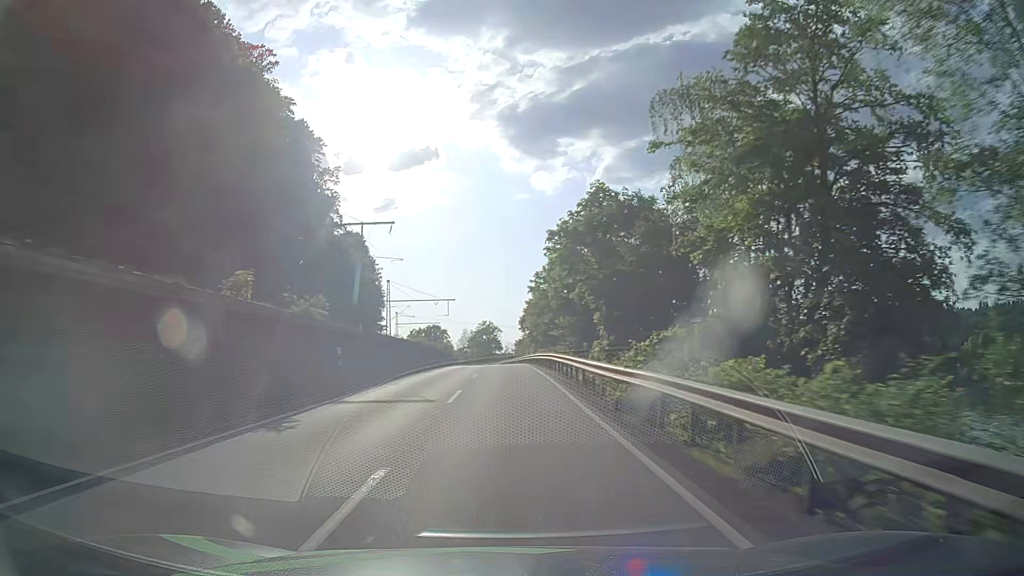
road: primary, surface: asphalt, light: Day
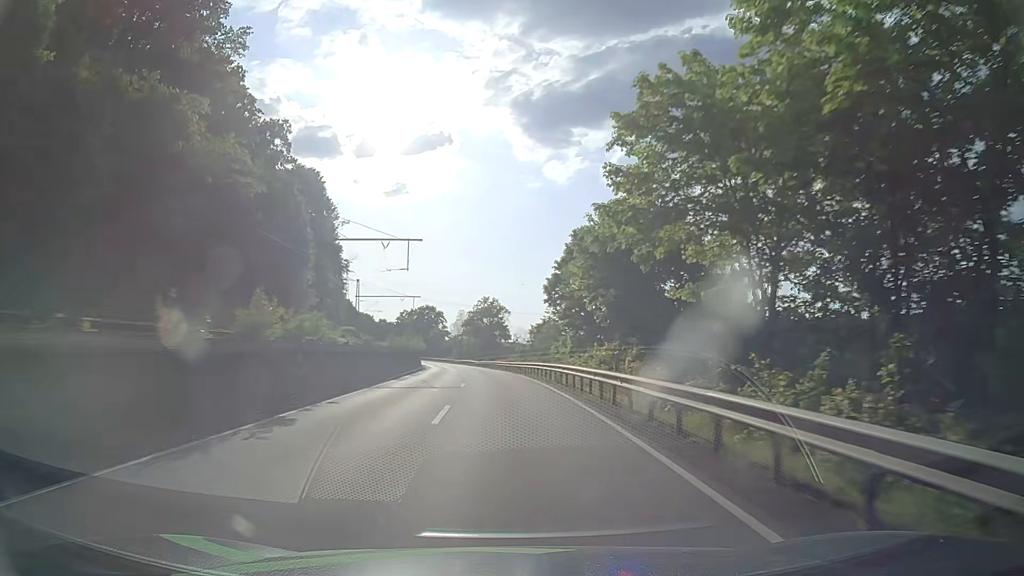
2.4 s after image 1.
(-0.1, +50.8) m; 0°
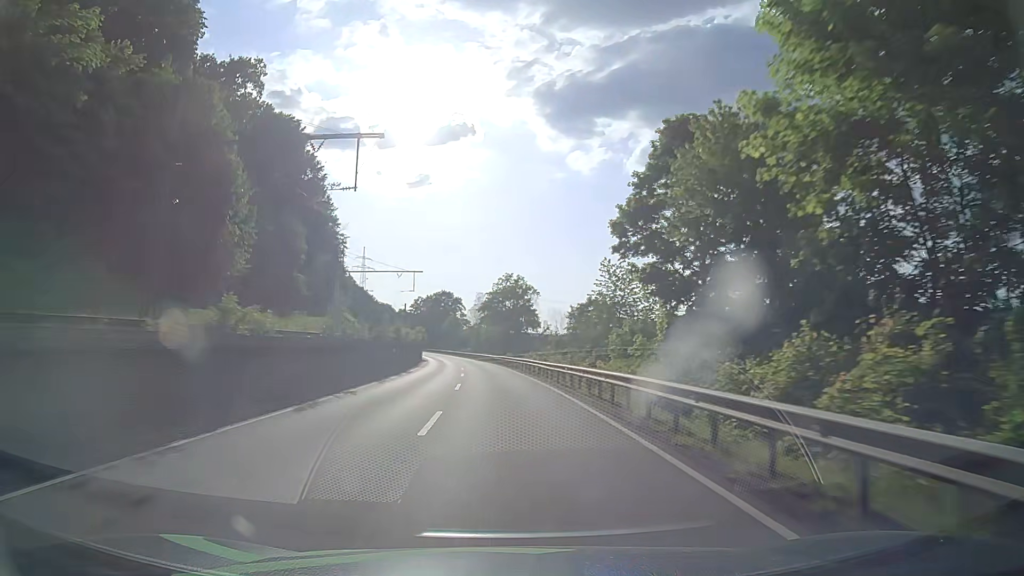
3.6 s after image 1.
(-0.6, +25.7) m; -2°
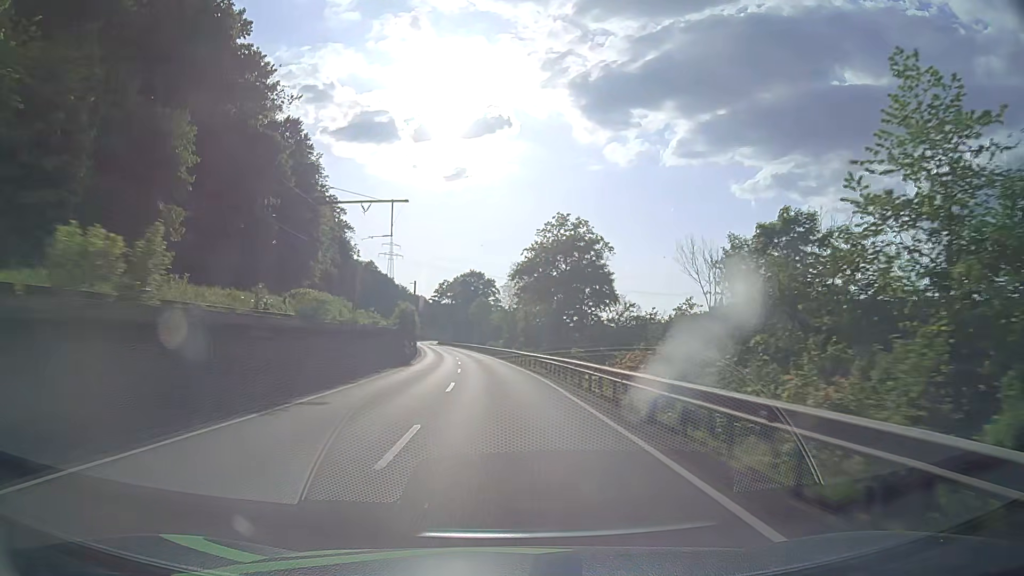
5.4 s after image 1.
(-1.3, +38.9) m; -3°
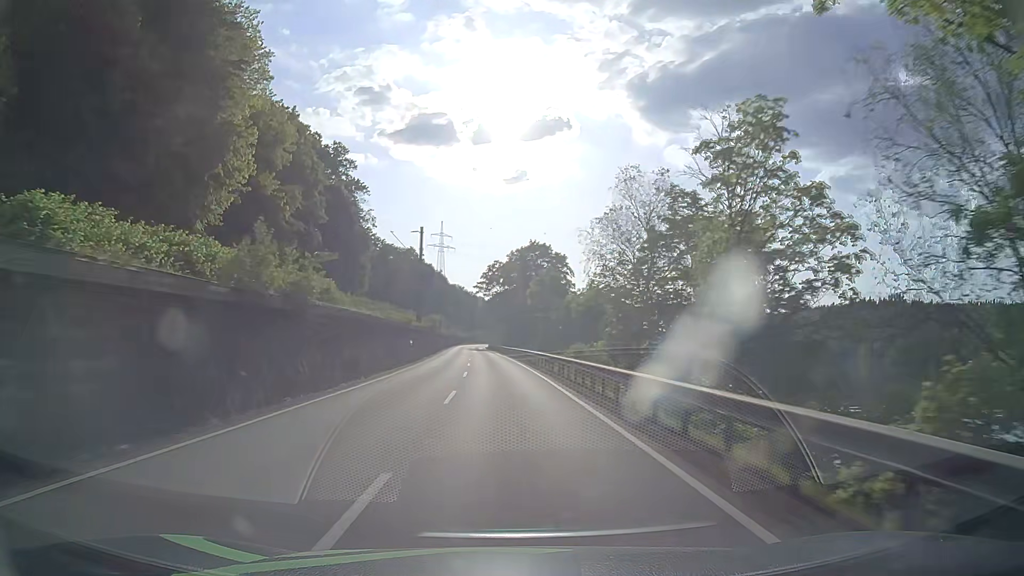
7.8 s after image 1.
(-2.5, +51.9) m; -5°
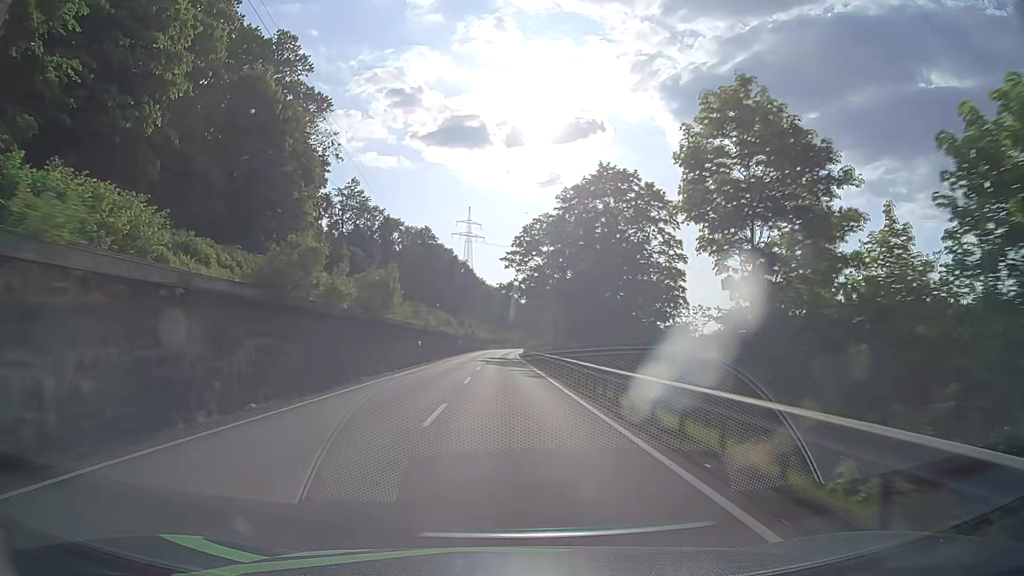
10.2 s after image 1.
(-1.6, +51.6) m; -3°
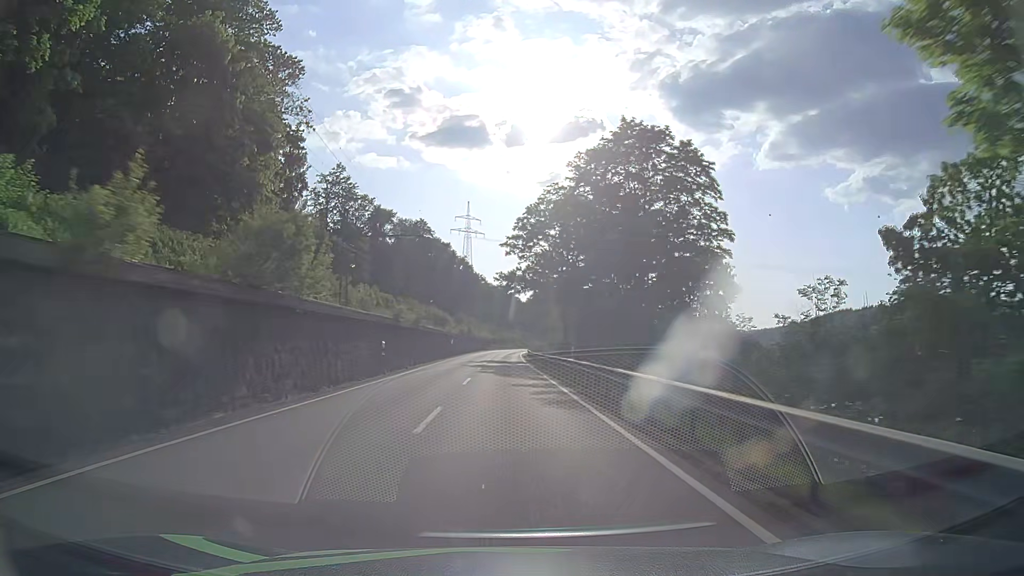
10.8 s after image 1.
(-0.1, +12.9) m; 0°
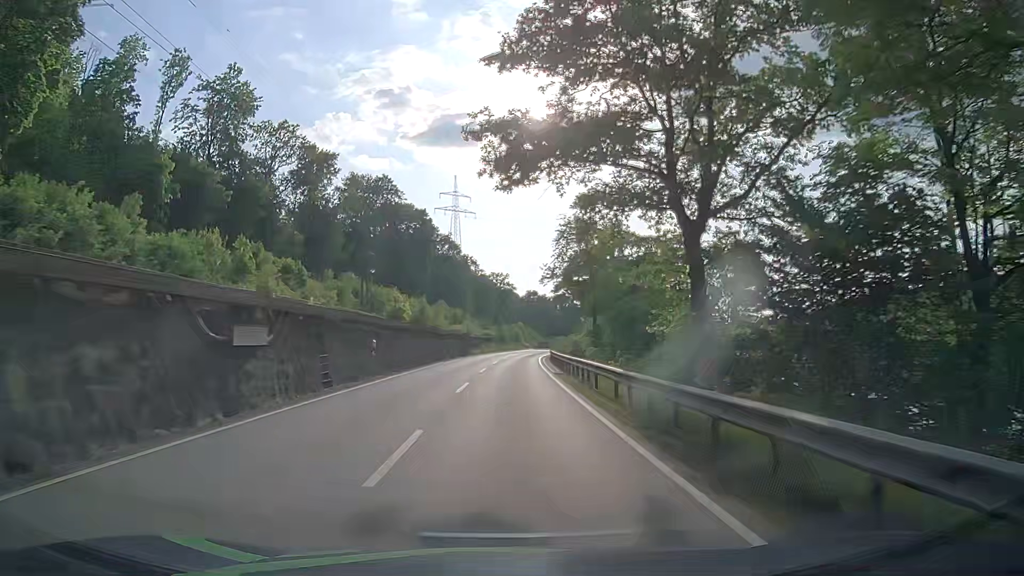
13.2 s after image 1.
(0.0, +51.4) m; 0°
(0, +10) (0, +20) (0, +30) (+1, +40) (+1, +50) (+2, +60) (+3, +70) (+4, +80) (+5, +90) (+7, +100) m
